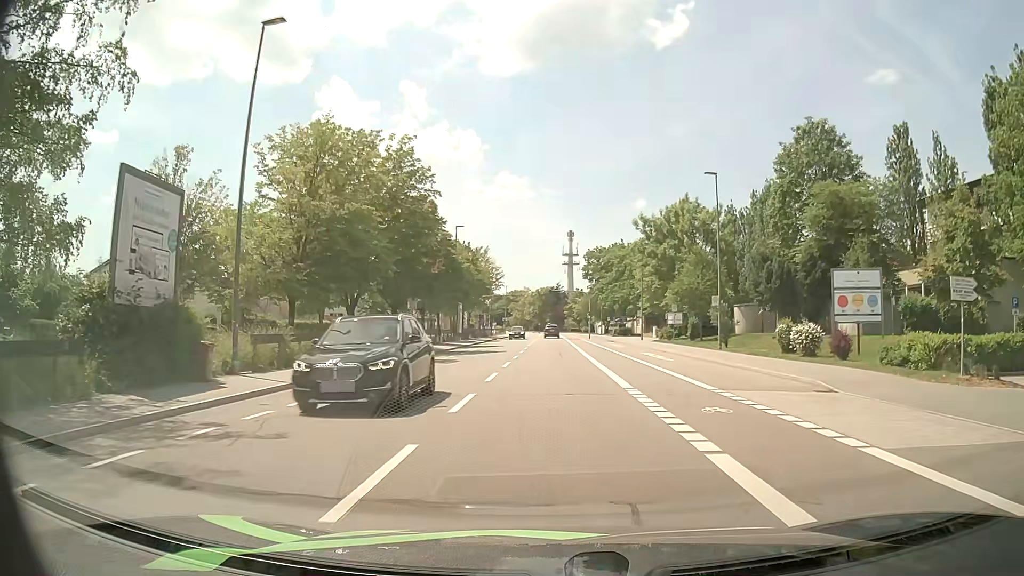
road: tertiary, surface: asphalt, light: Day
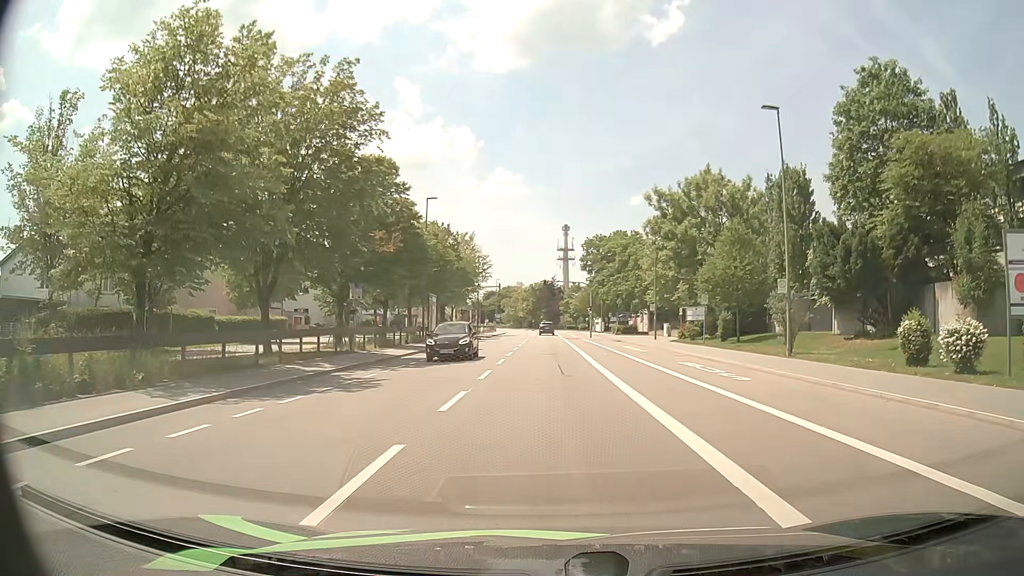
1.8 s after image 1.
(+0.2, +12.2) m; +2°
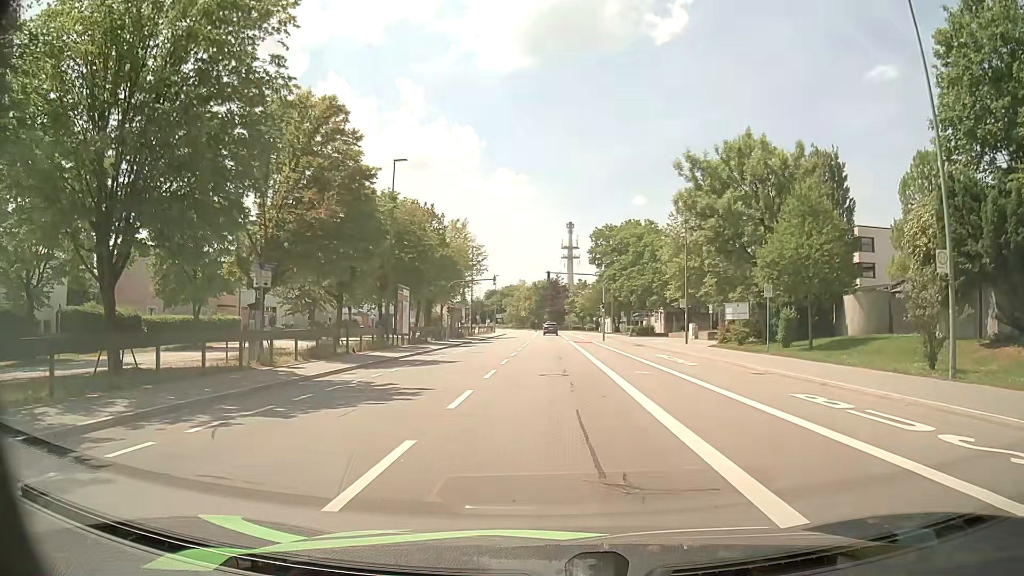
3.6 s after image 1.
(-0.1, +11.6) m; -1°
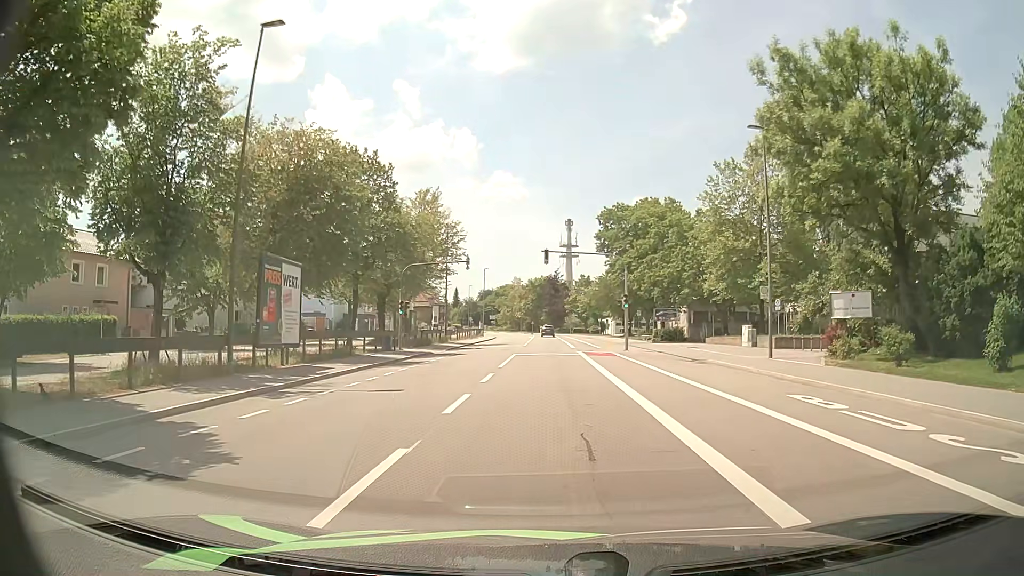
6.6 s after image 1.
(0.0, +18.4) m; 0°
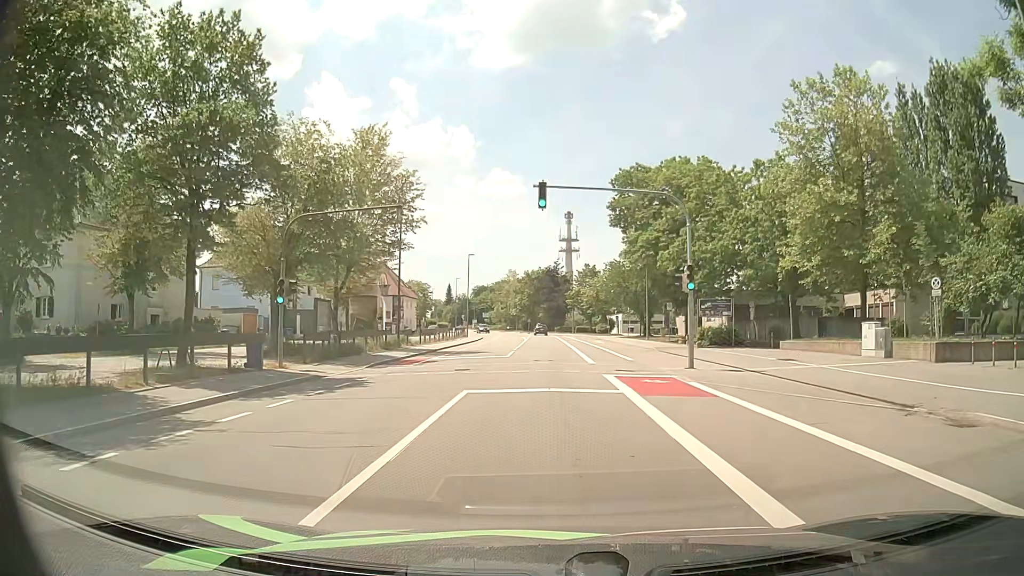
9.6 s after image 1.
(0.0, +18.8) m; 0°
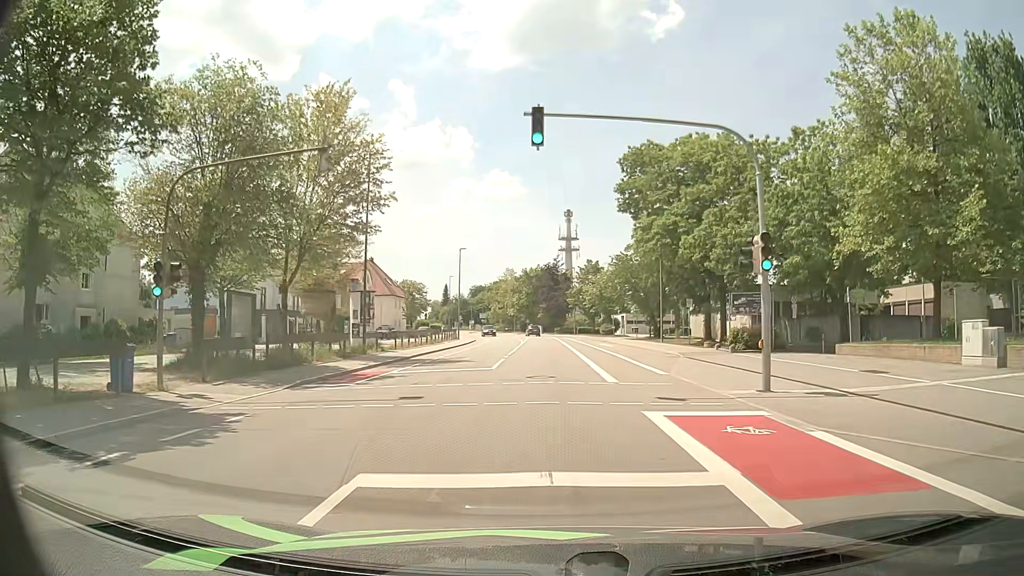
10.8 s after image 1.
(0.0, +7.8) m; 0°
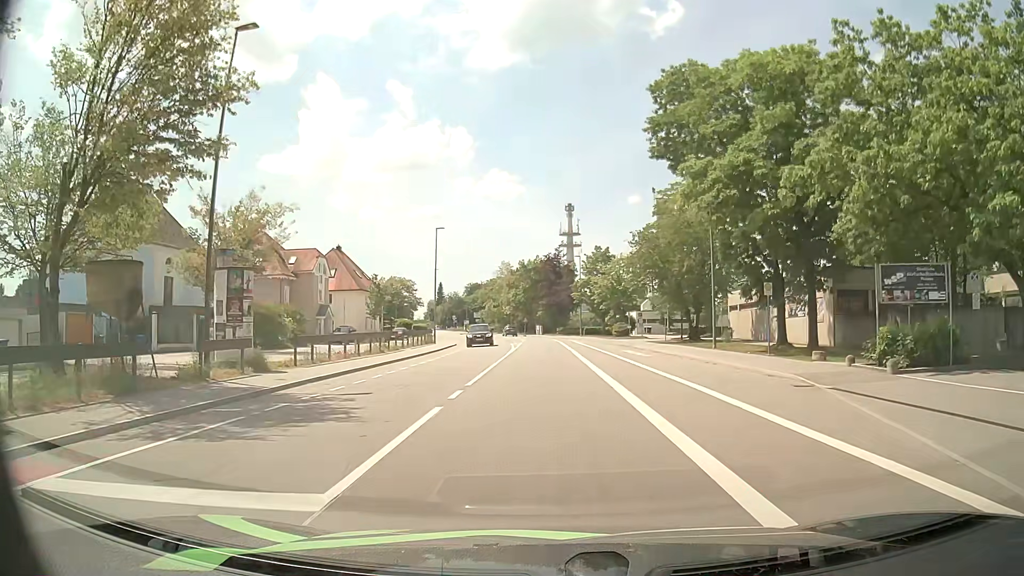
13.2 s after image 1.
(-0.1, +16.7) m; 0°
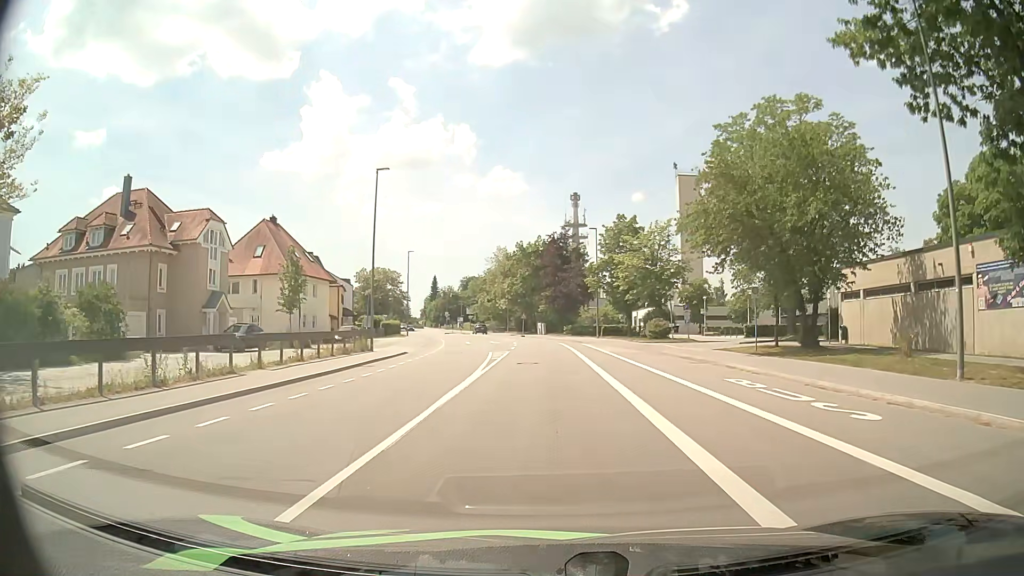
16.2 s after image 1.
(-0.2, +22.8) m; -1°
(0, +10) (0, +20) (0, +30) (0, +40) (0, +50) (-1, +60) (-2, +70) (-4, +80) (-6, +89) (-8, +99) m
